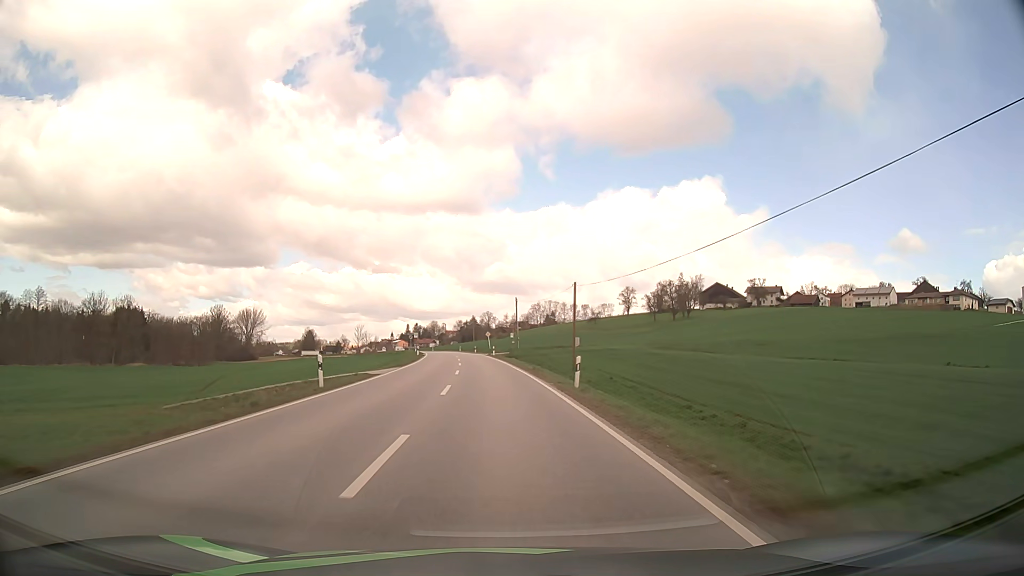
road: secondary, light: Day
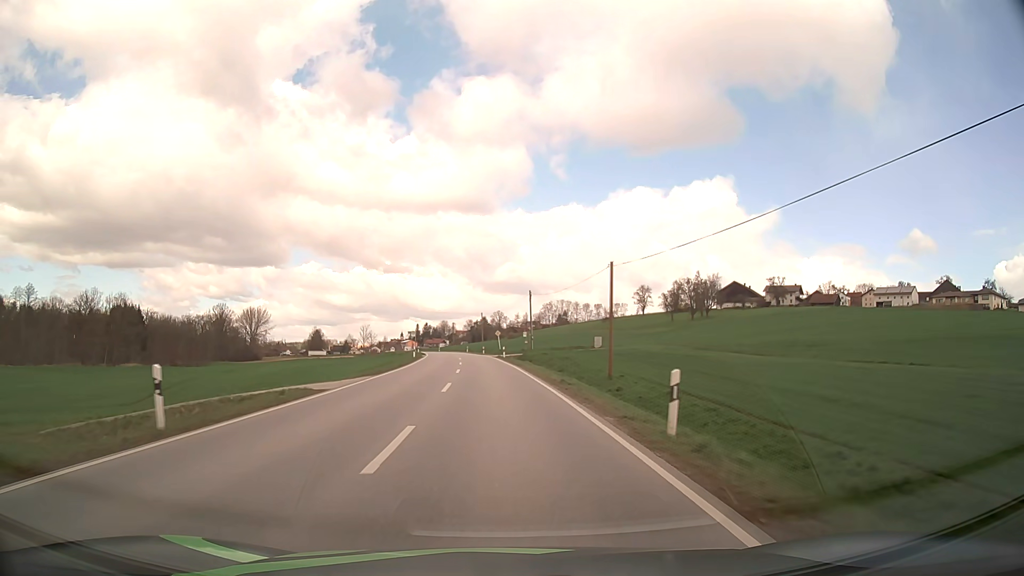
(-0.1, +11.0) m; -1°
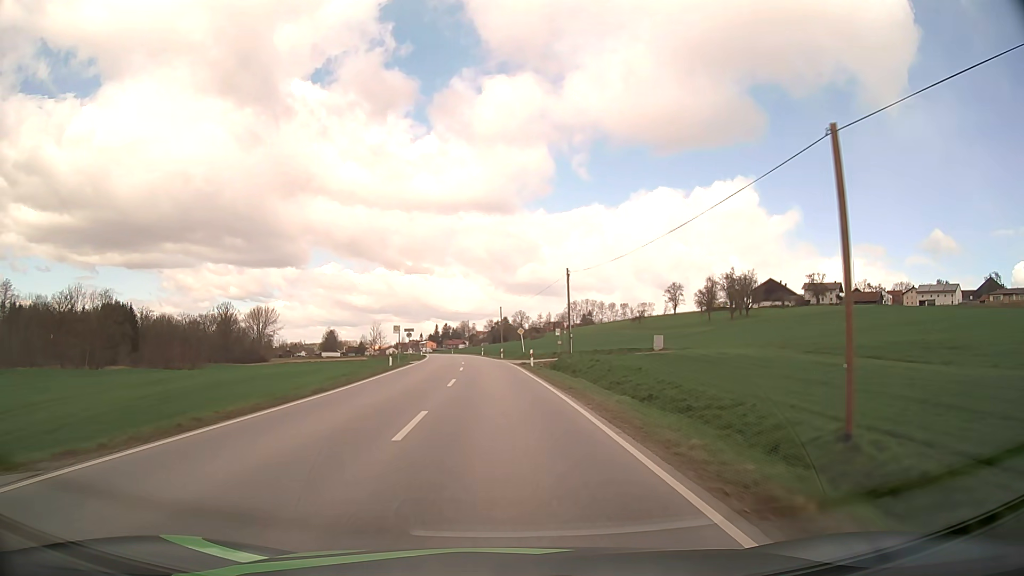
(-0.4, +21.7) m; -2°
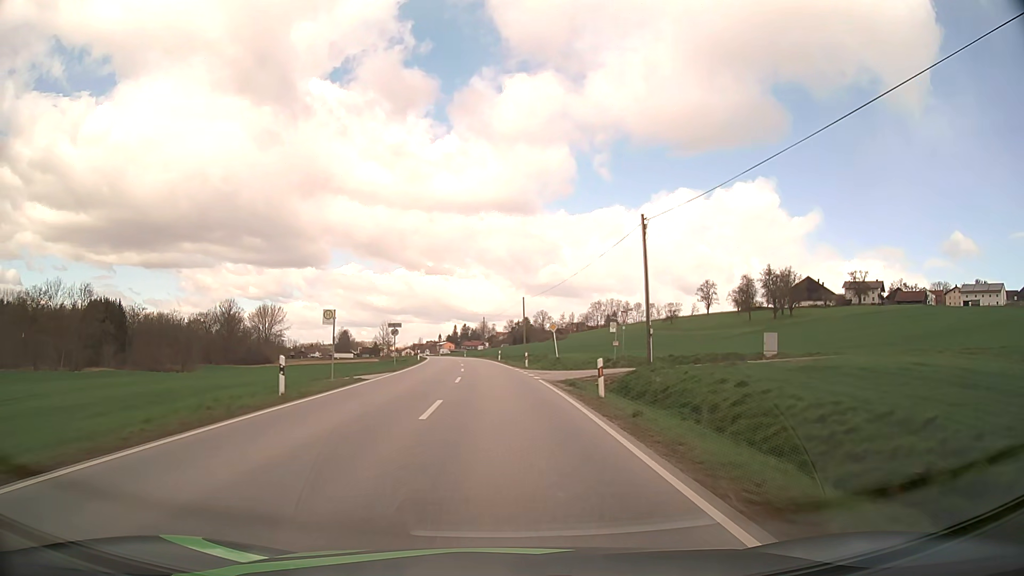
(-0.3, +21.5) m; -2°
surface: asphalt
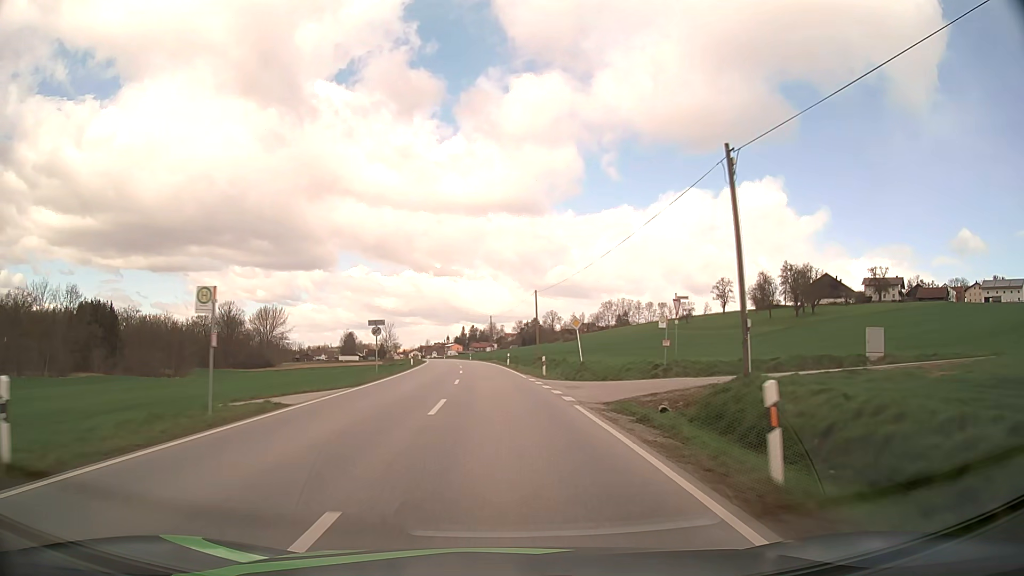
(-0.1, +10.7) m; -1°
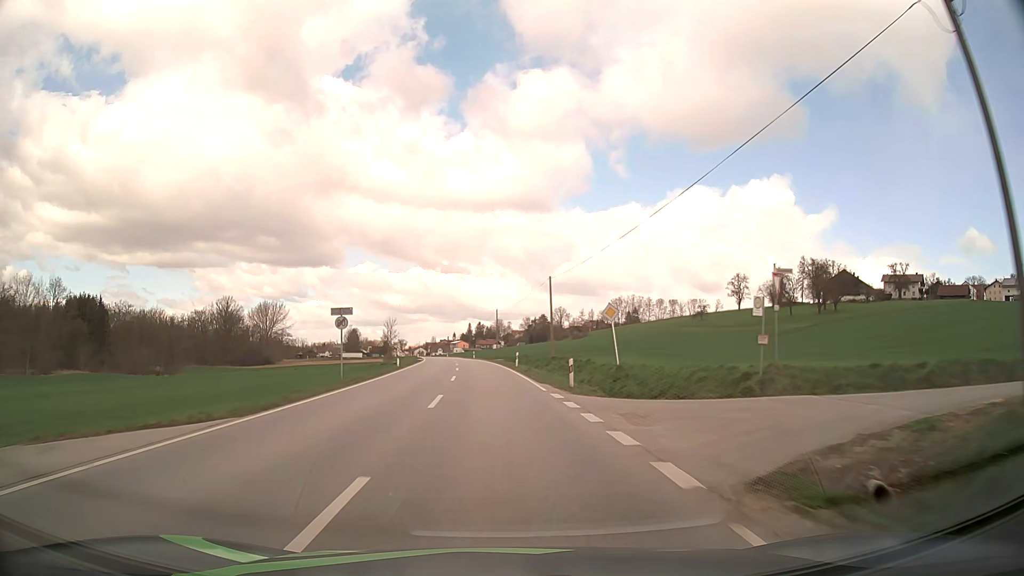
(-0.1, +10.6) m; -1°
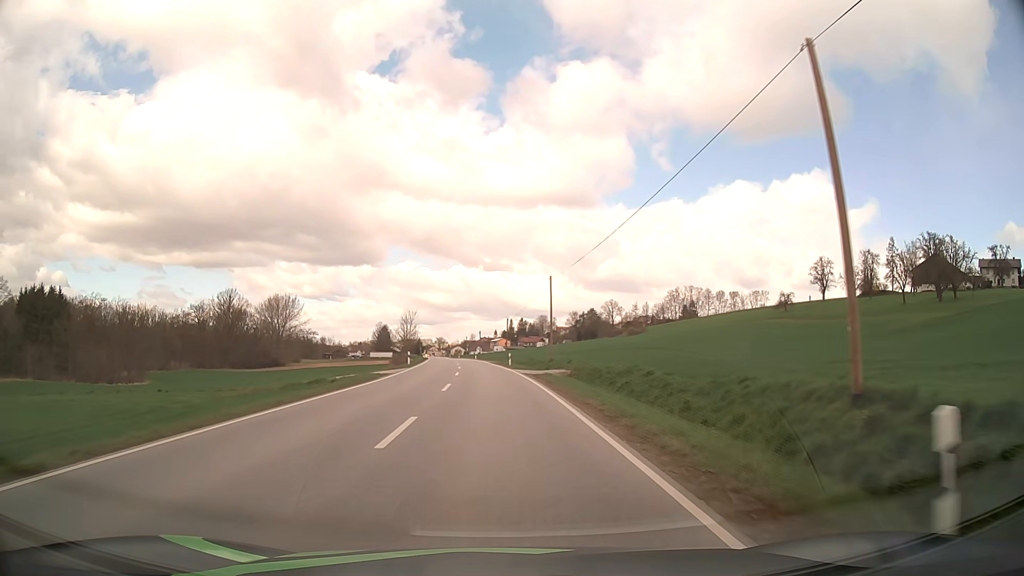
(-1.3, +42.3) m; -4°
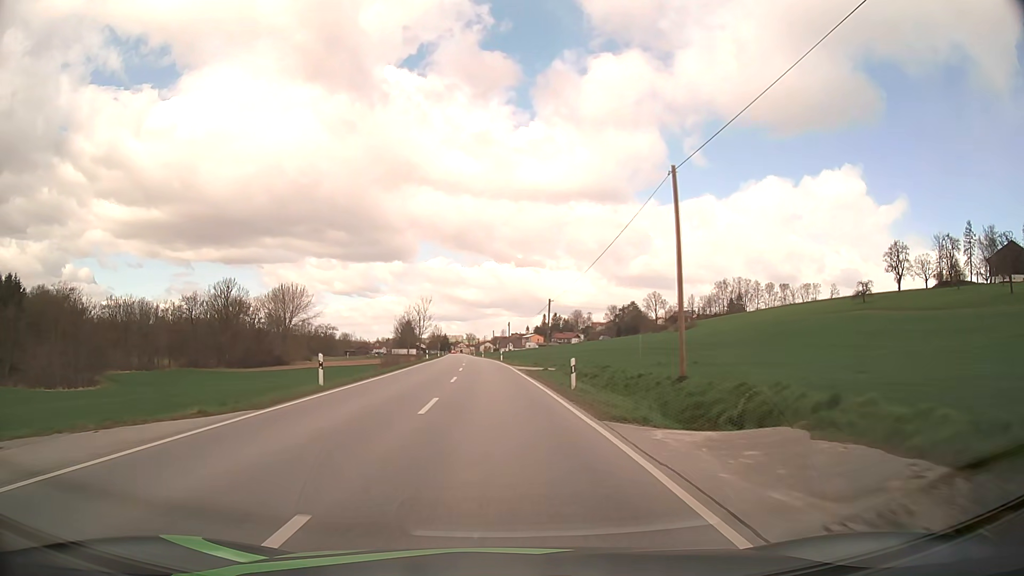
(-0.7, +31.9) m; -3°
(0, +10) (0, +20) (-1, +30) (-1, +40) (-2, +50) (-2, +60) (-3, +70) (-3, +80) (-4, +90) (-5, +100) m
